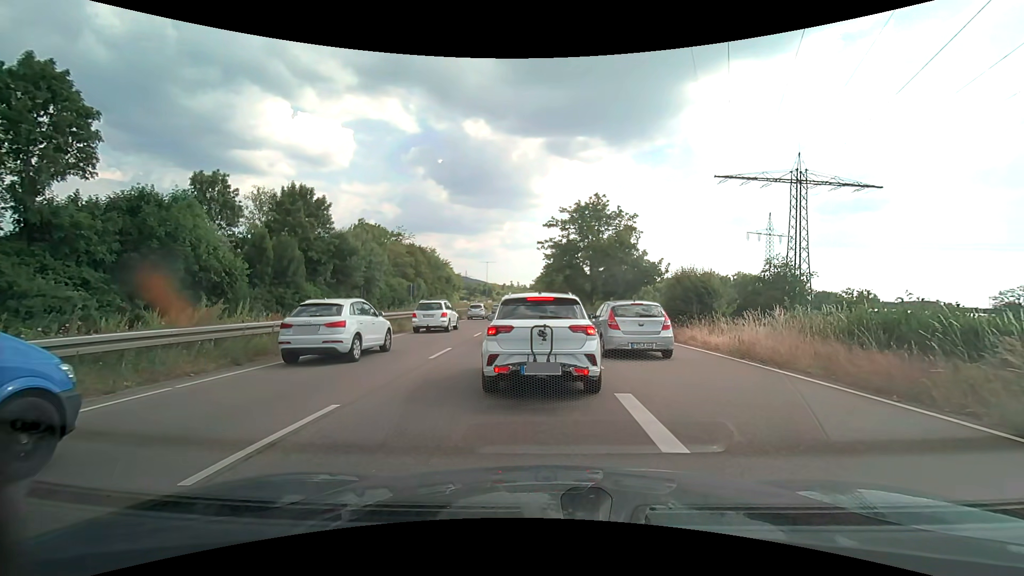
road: trunk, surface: asphalt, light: Day
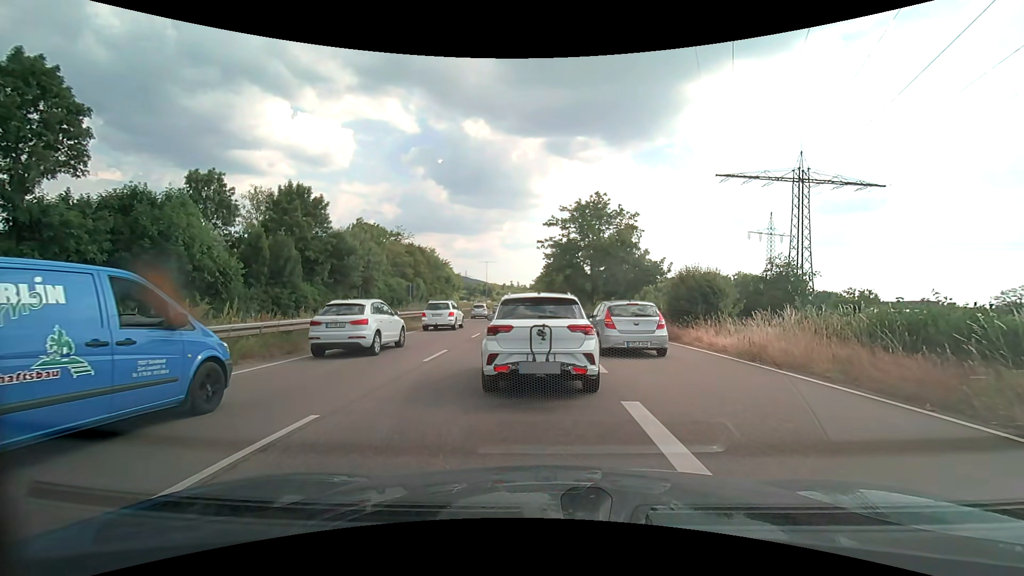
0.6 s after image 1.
(0.0, +0.6) m; 0°
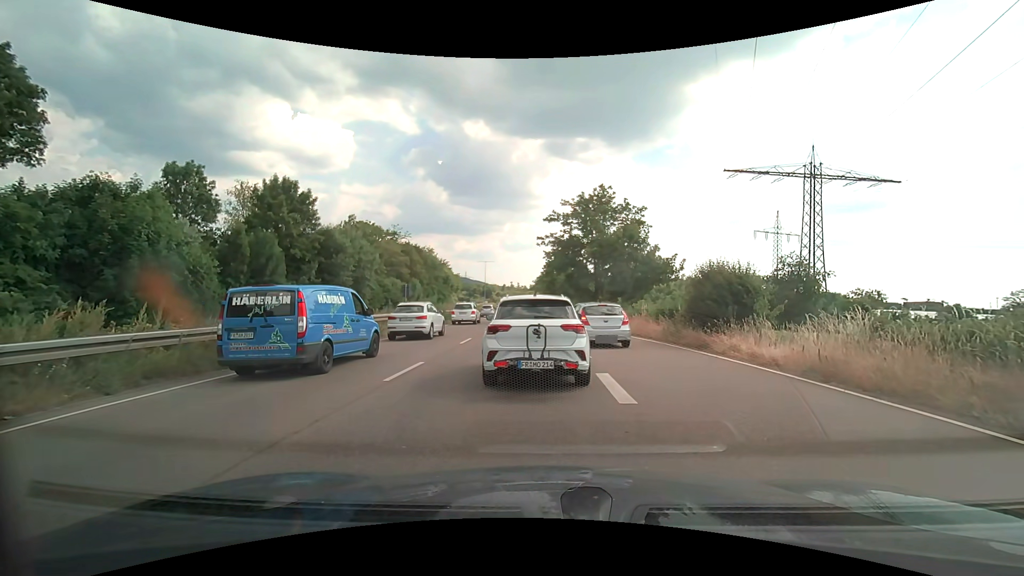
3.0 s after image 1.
(0.0, +3.1) m; -2°
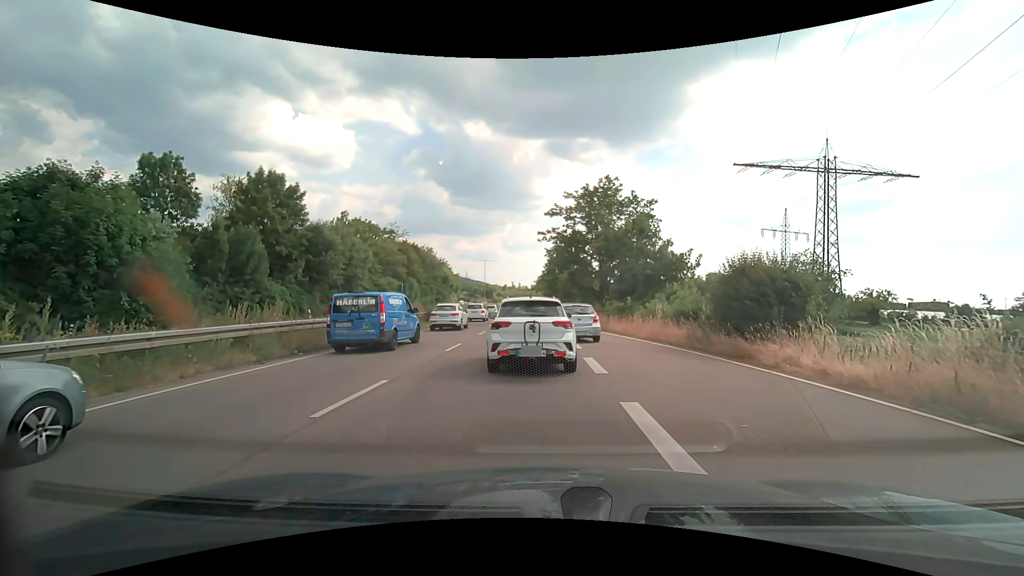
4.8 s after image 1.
(0.0, +3.0) m; 0°
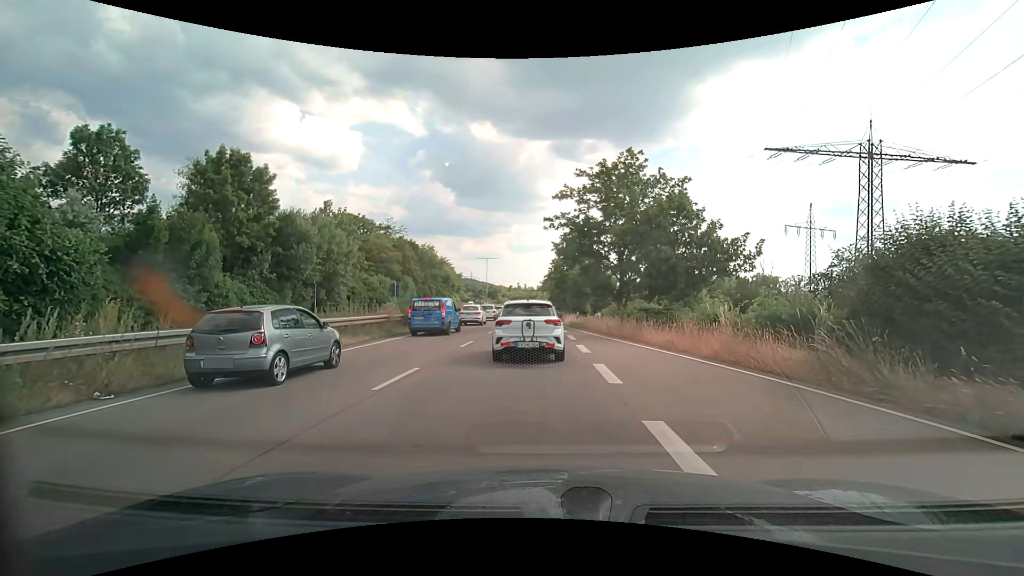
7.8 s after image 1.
(0.0, +7.2) m; -1°
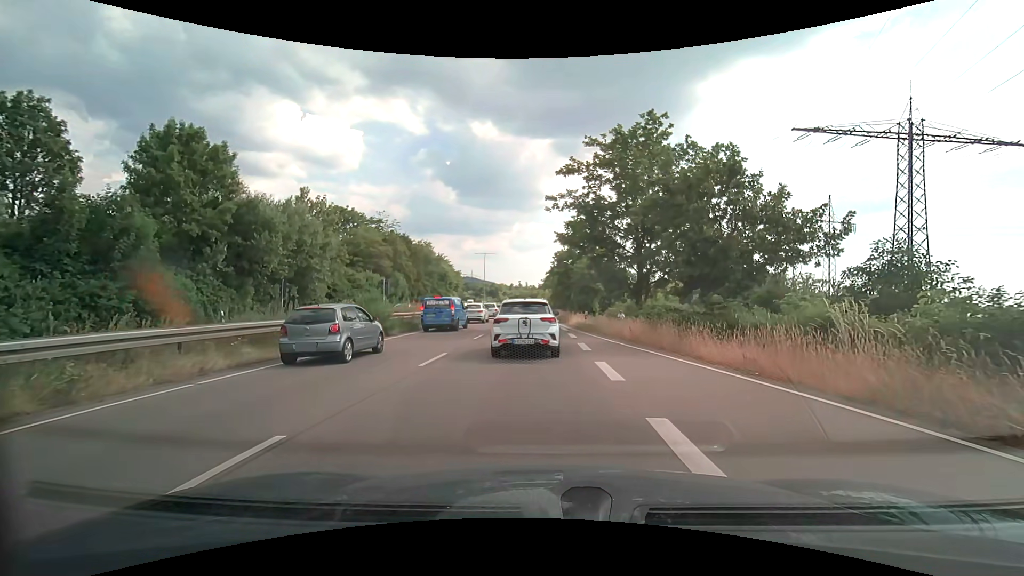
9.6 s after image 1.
(0.0, +6.0) m; 0°
